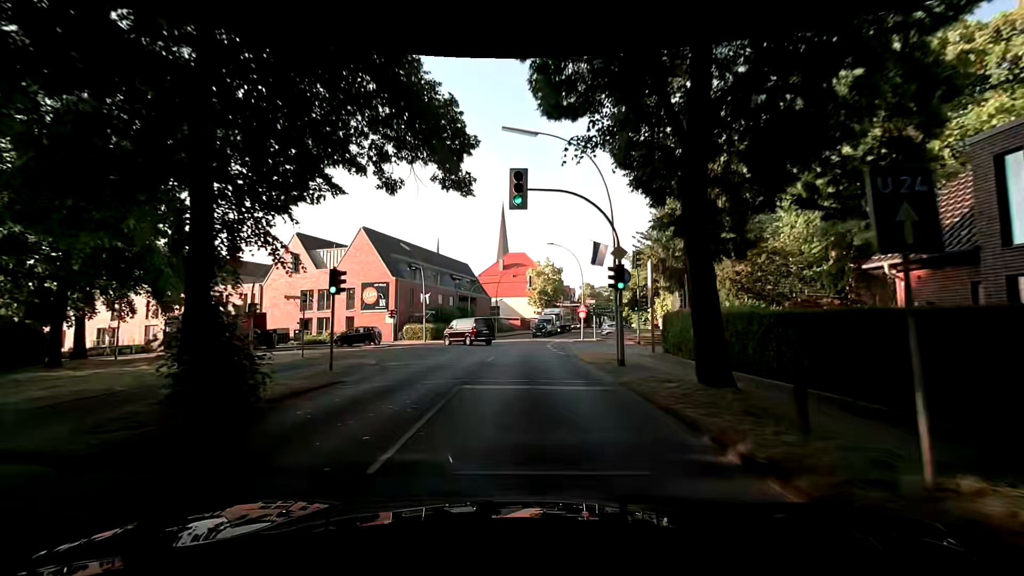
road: secondary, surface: asphalt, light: Day
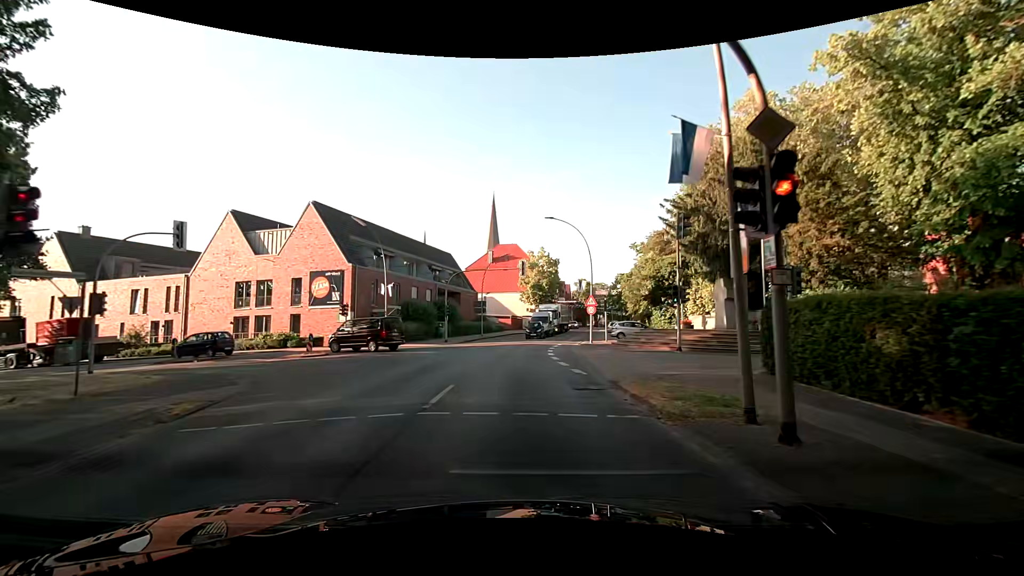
(+0.1, +10.5) m; +1°
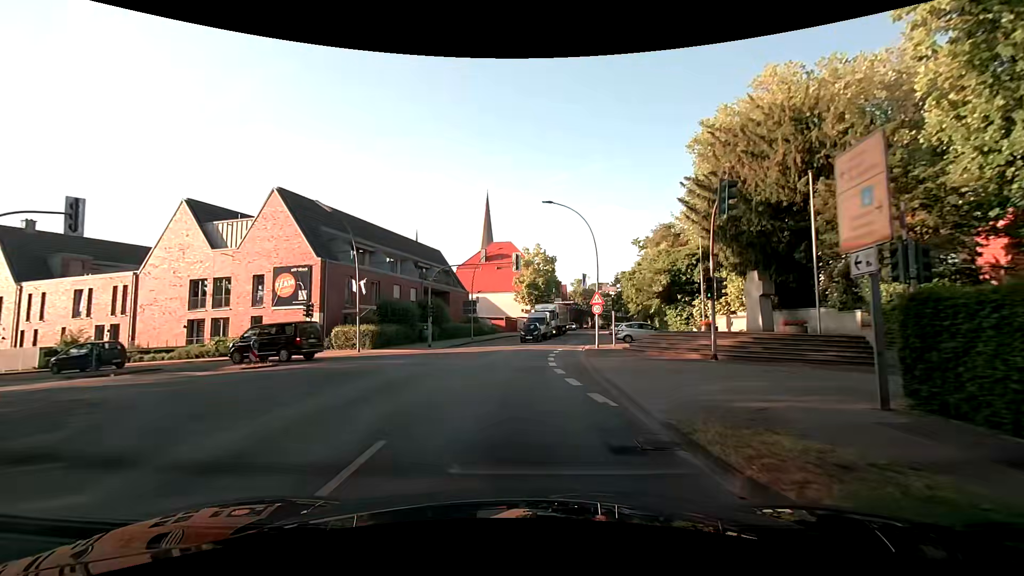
(0.0, +5.0) m; +1°
